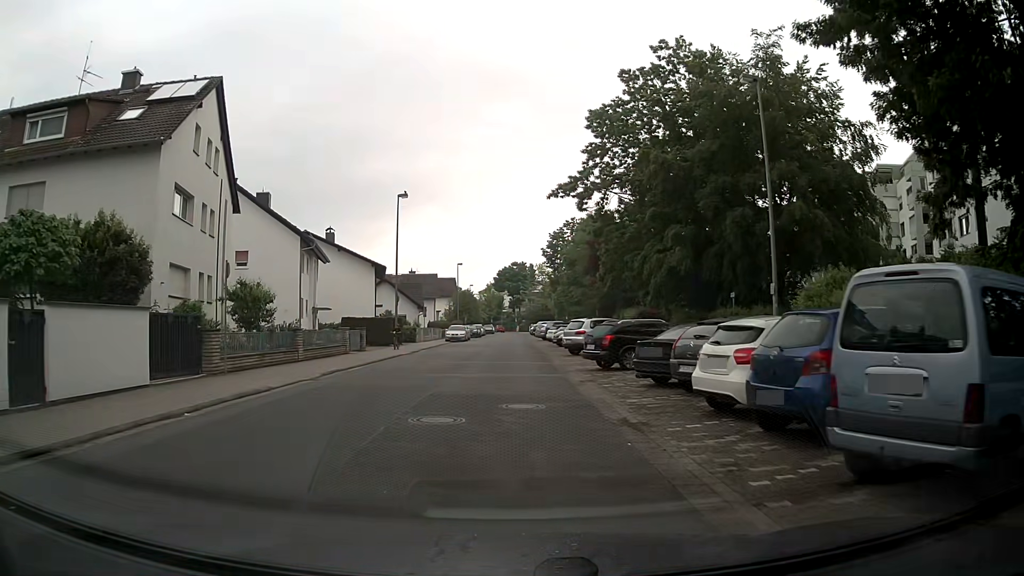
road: residential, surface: asphalt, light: Day
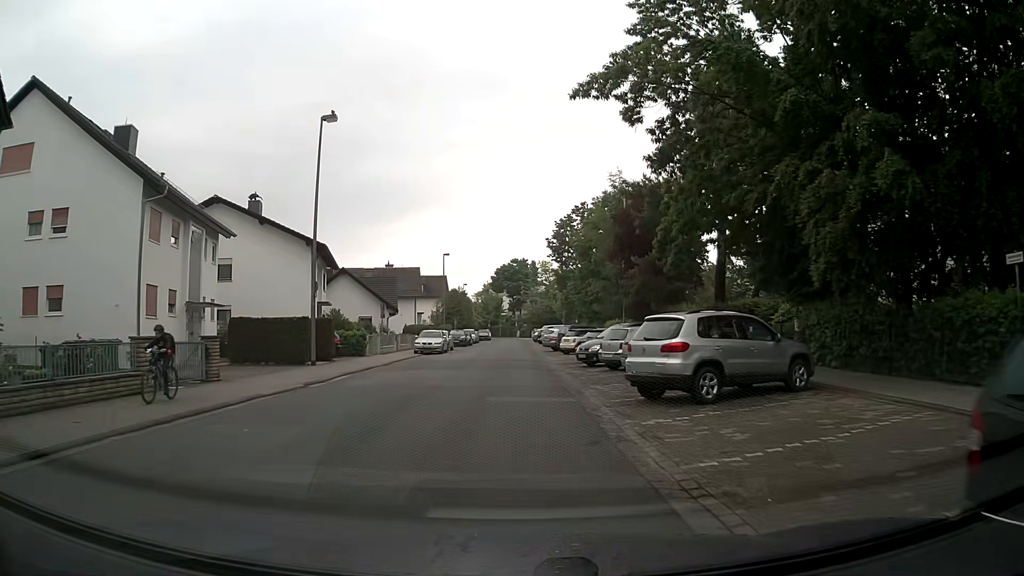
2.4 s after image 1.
(+0.2, +18.5) m; 0°
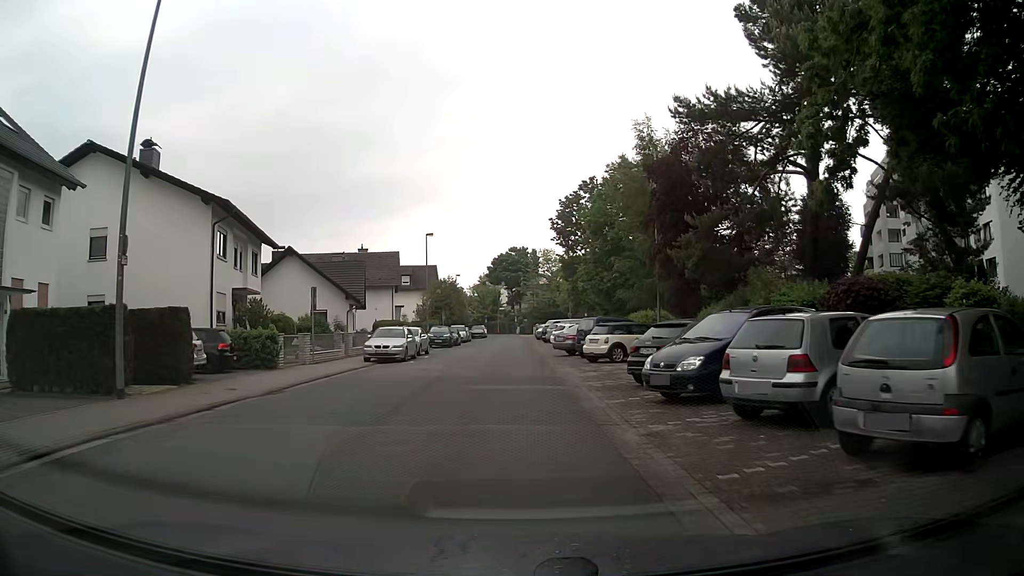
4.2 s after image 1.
(+0.2, +13.9) m; 0°
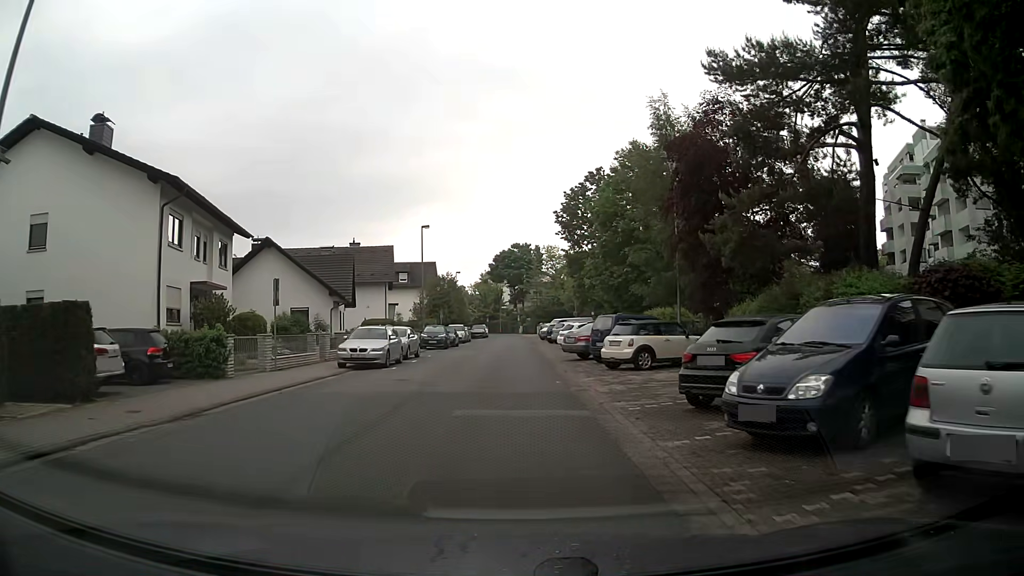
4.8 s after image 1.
(0.0, +4.6) m; +1°
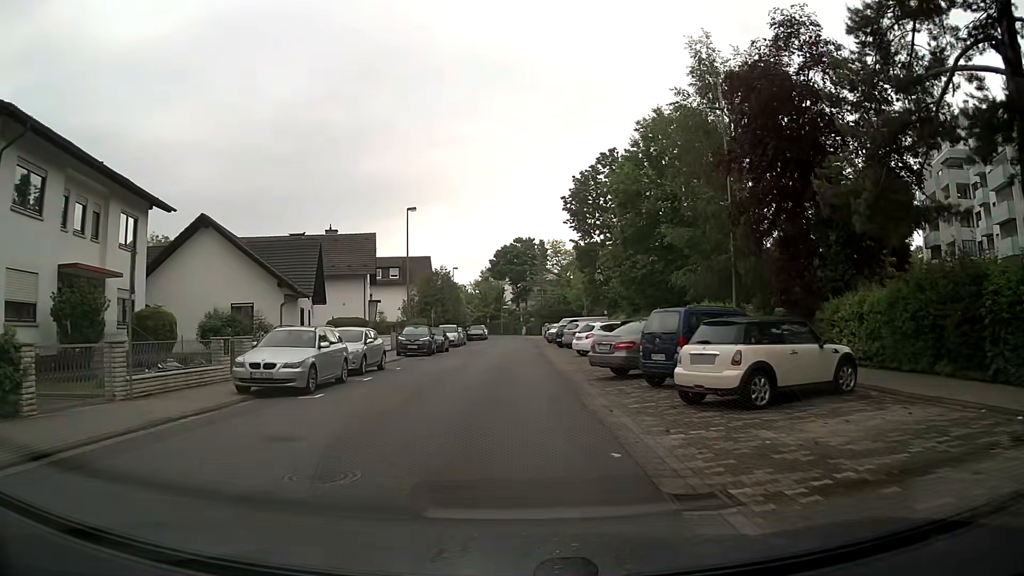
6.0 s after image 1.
(-0.1, +9.3) m; 0°
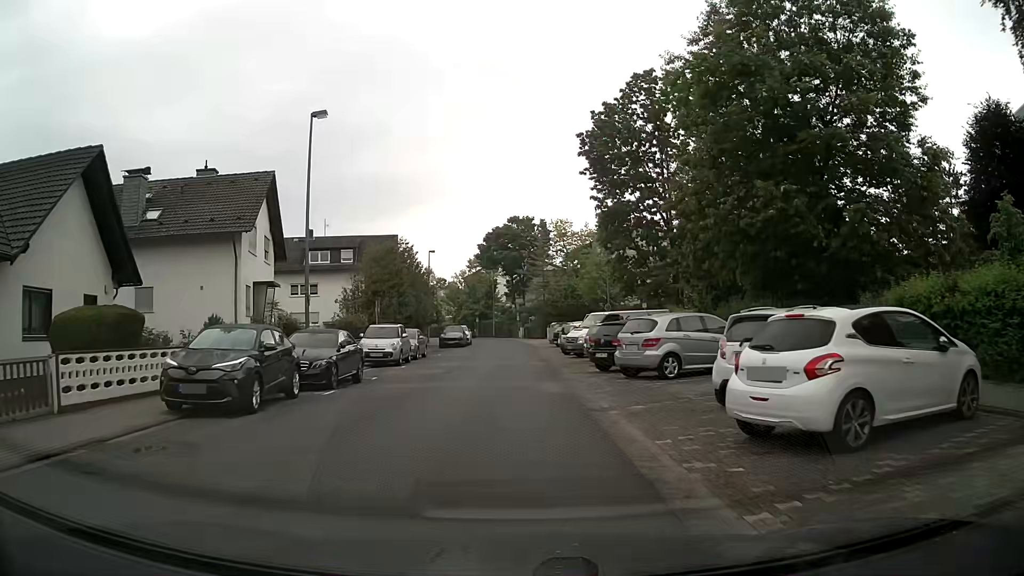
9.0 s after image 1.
(-0.2, +23.2) m; 0°
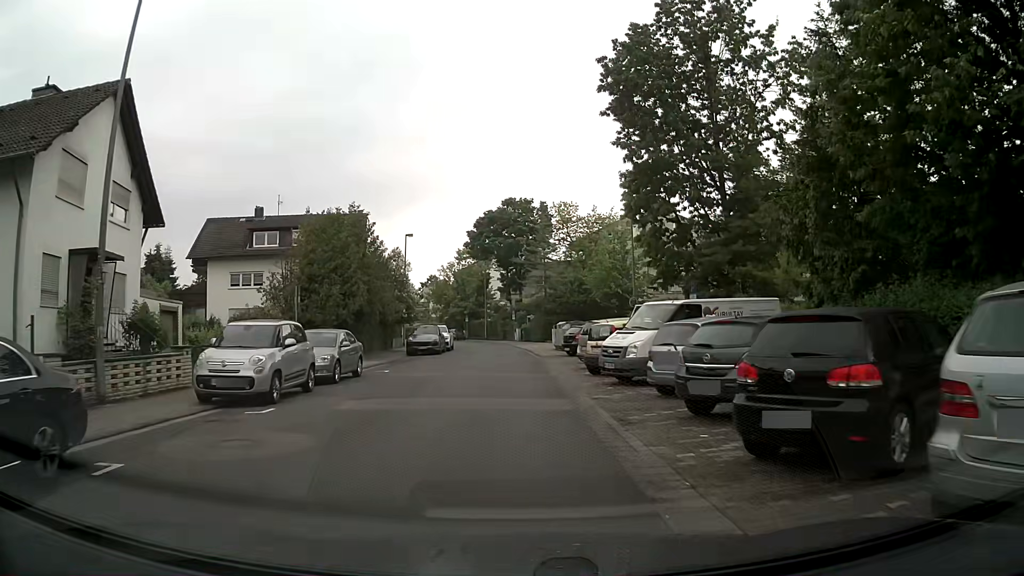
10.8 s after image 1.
(+0.1, +13.9) m; 0°
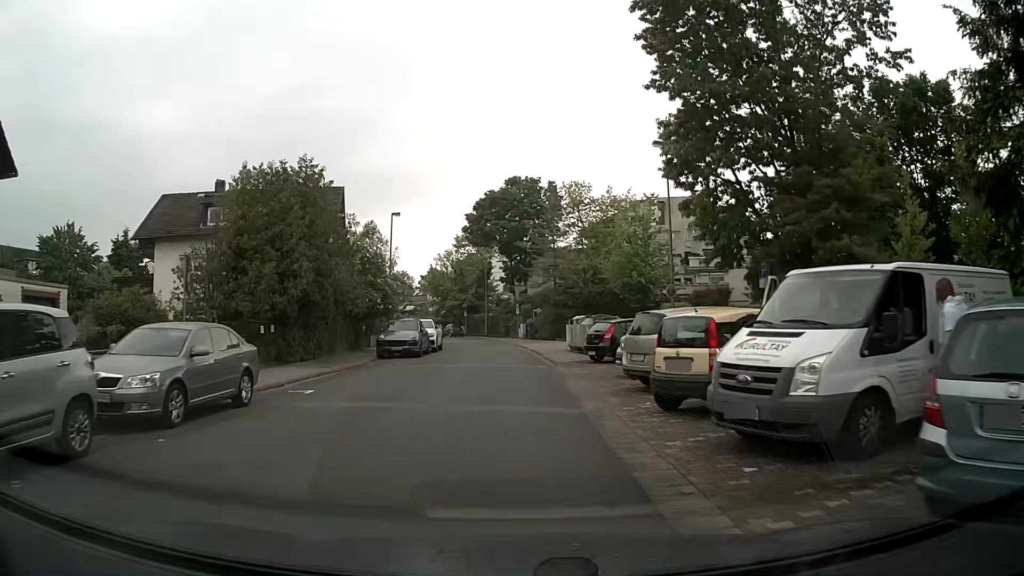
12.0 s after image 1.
(0.0, +9.3) m; -1°
(0, +10) (0, +20) (0, +30) (0, +40) (-1, +50) (-2, +60) (-5, +70) (-9, +79) (-13, +88) (-18, +97) m
